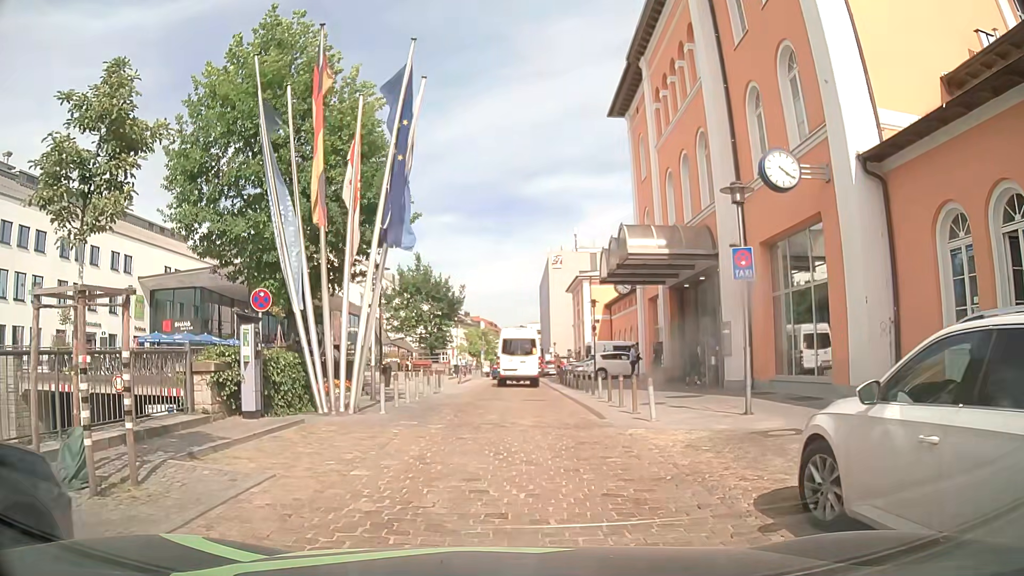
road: residential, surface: sett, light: Day
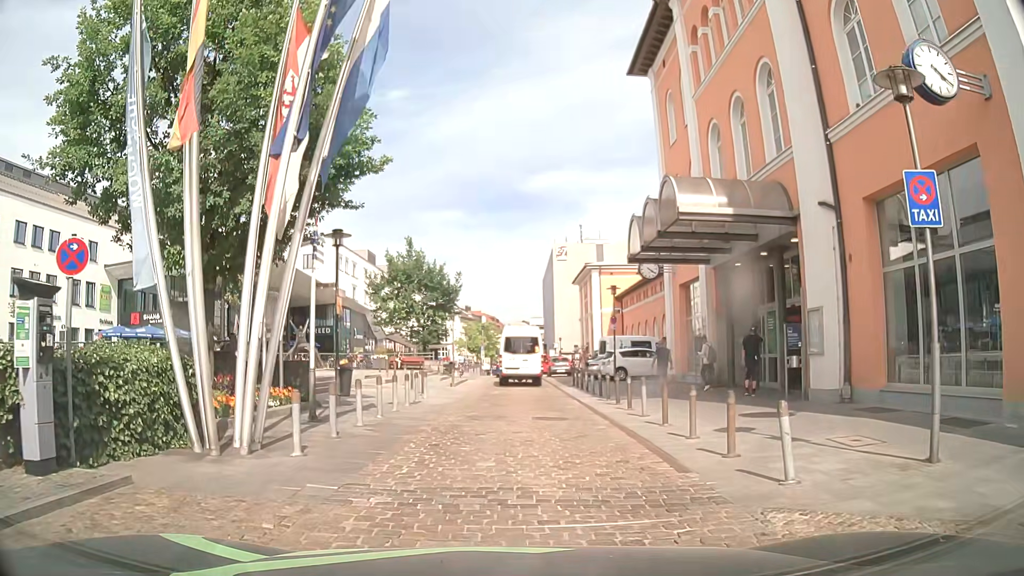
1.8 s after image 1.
(-0.1, +6.2) m; -1°
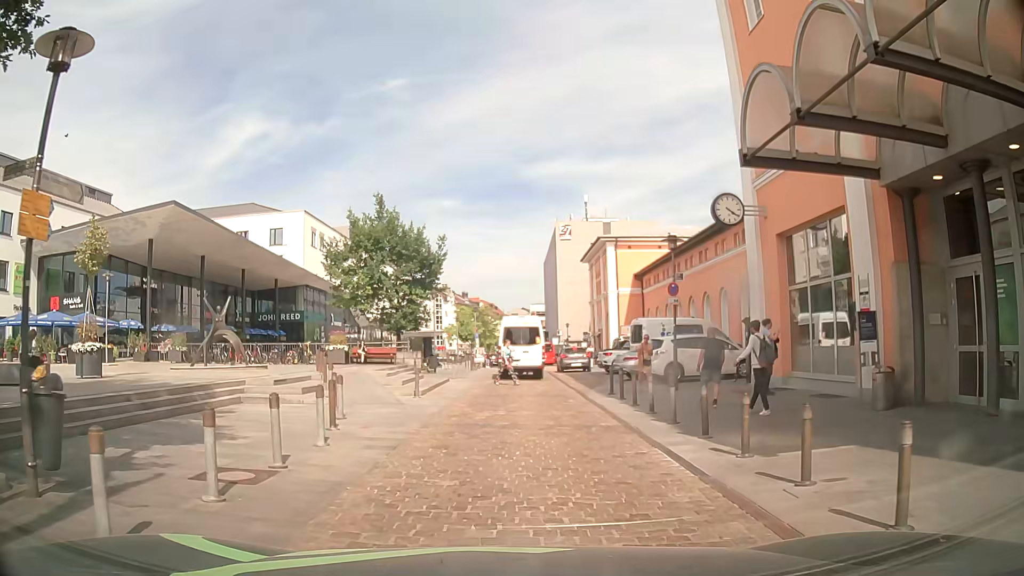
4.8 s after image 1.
(+0.1, +11.4) m; -1°
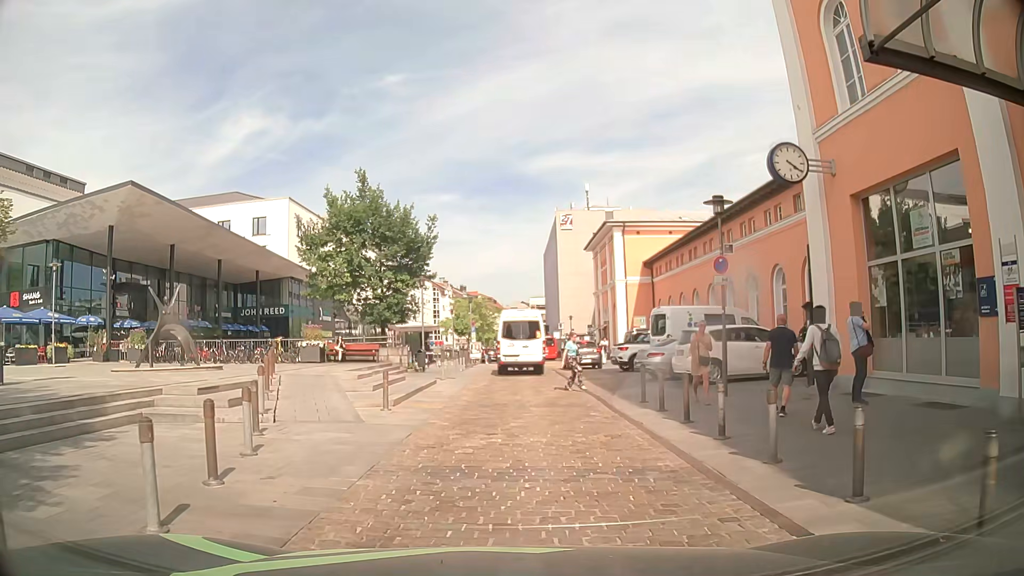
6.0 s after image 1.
(+0.2, +4.6) m; +1°
